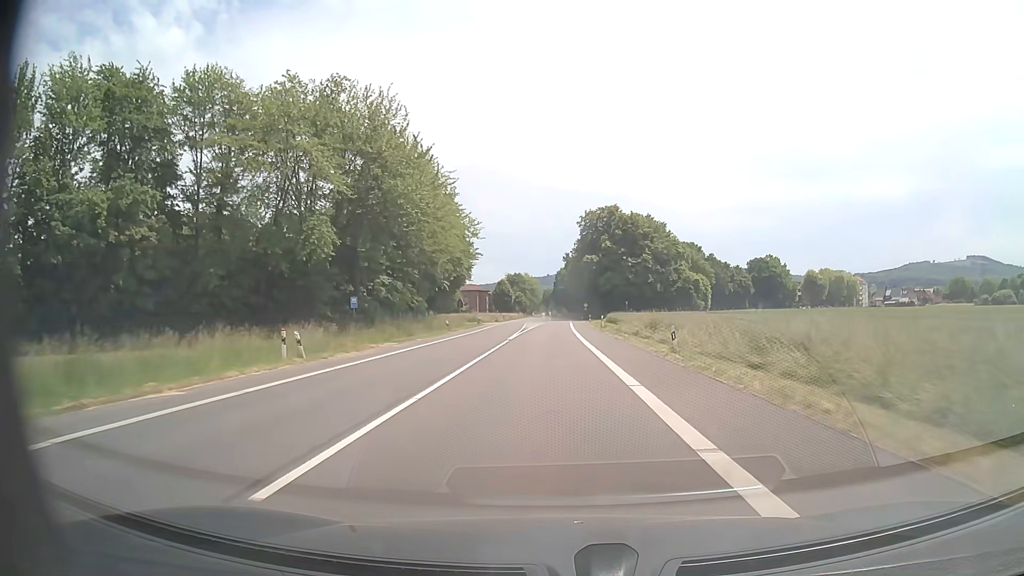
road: tertiary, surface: asphalt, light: Day
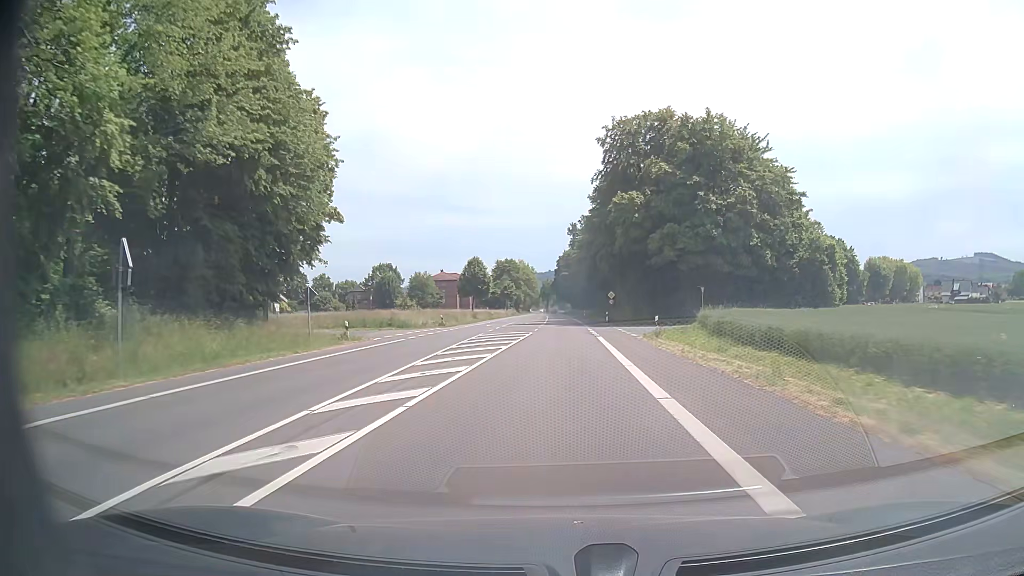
(-0.2, +60.1) m; 0°
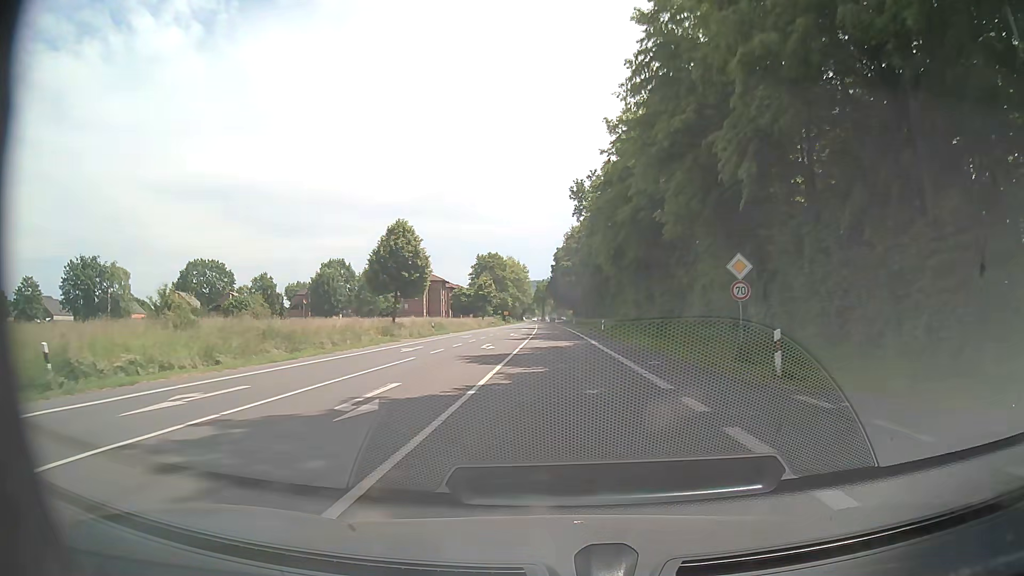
(+0.2, +52.5) m; 0°
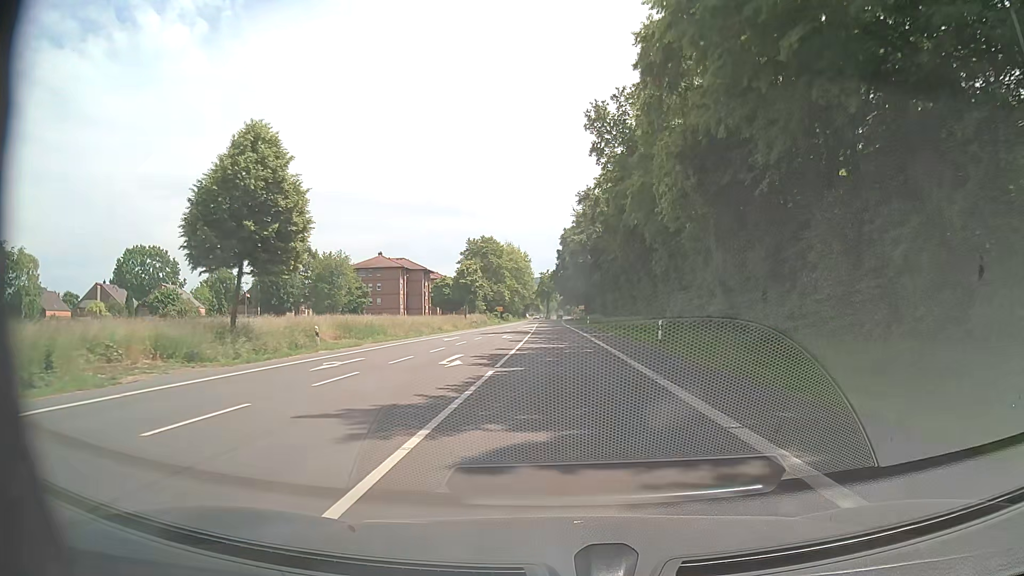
(-0.2, +31.8) m; -1°
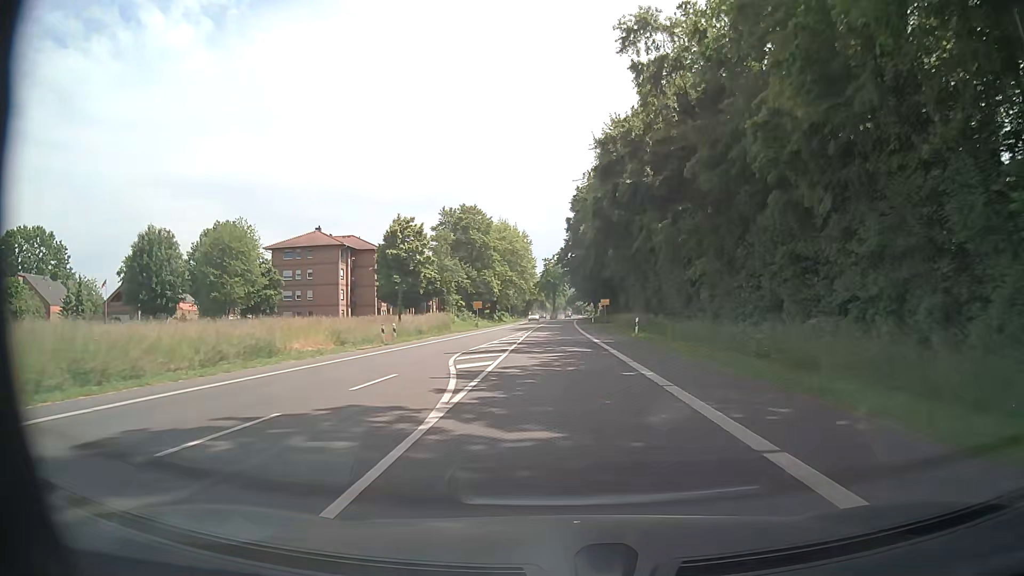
(-0.3, +43.2) m; -1°
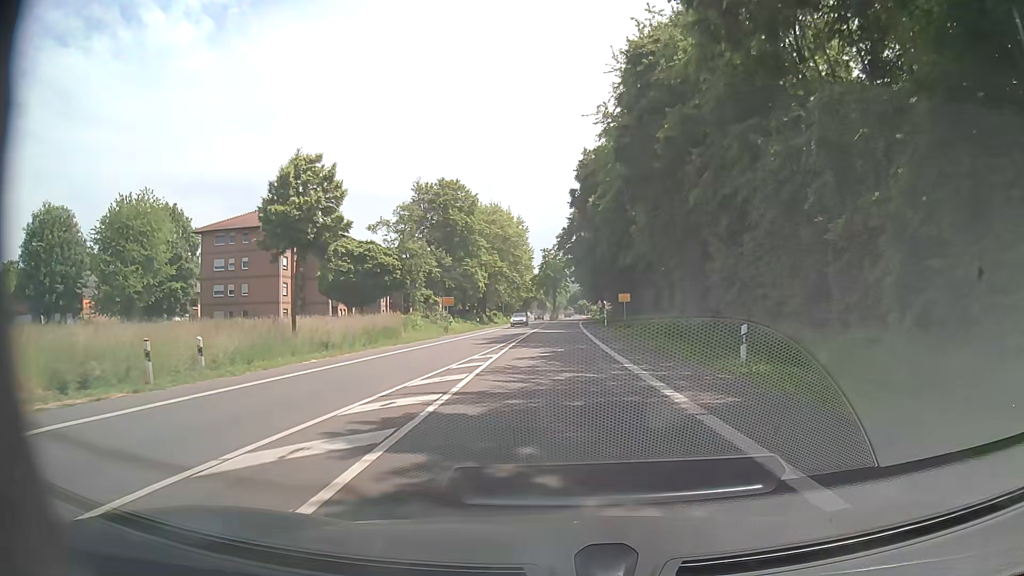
(0.0, +21.3) m; 0°
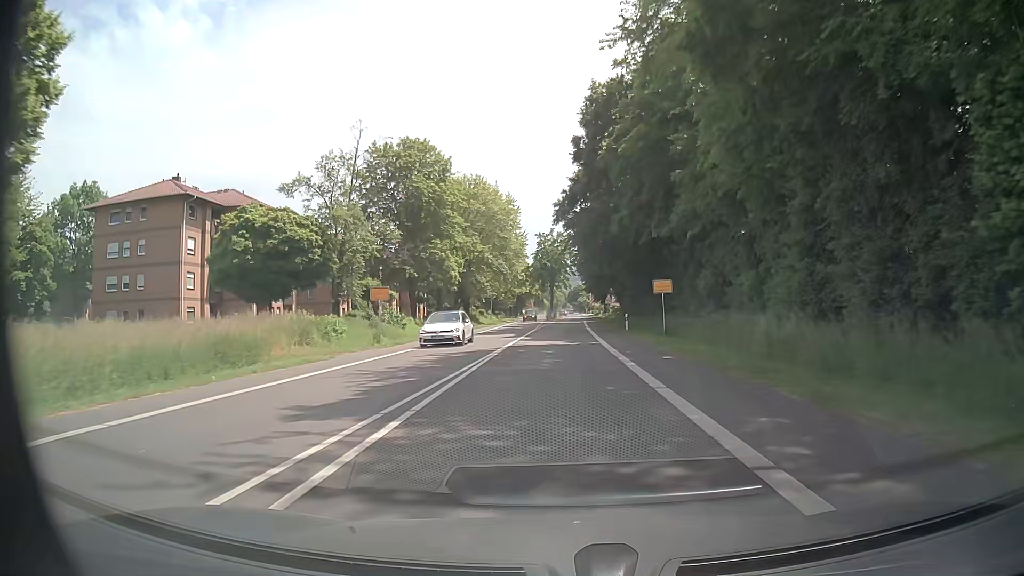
(0.0, +20.8) m; 0°
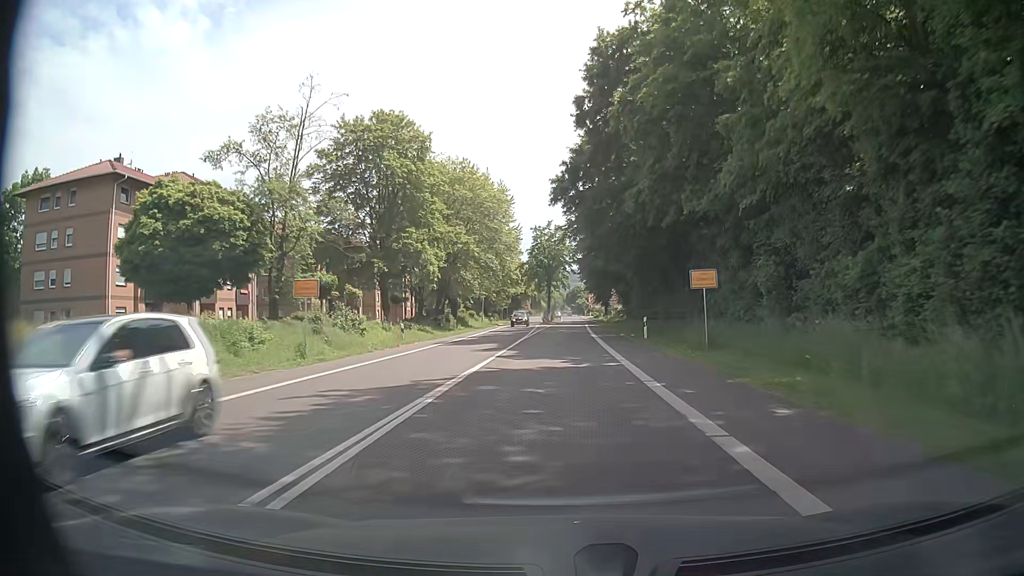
(0.0, +10.2) m; 0°
(0, +10) (0, +20) (0, +30) (0, +40) (+1, +50) (+1, +60) (+1, +70) (+1, +80) (+1, +90) (+2, +100) m
